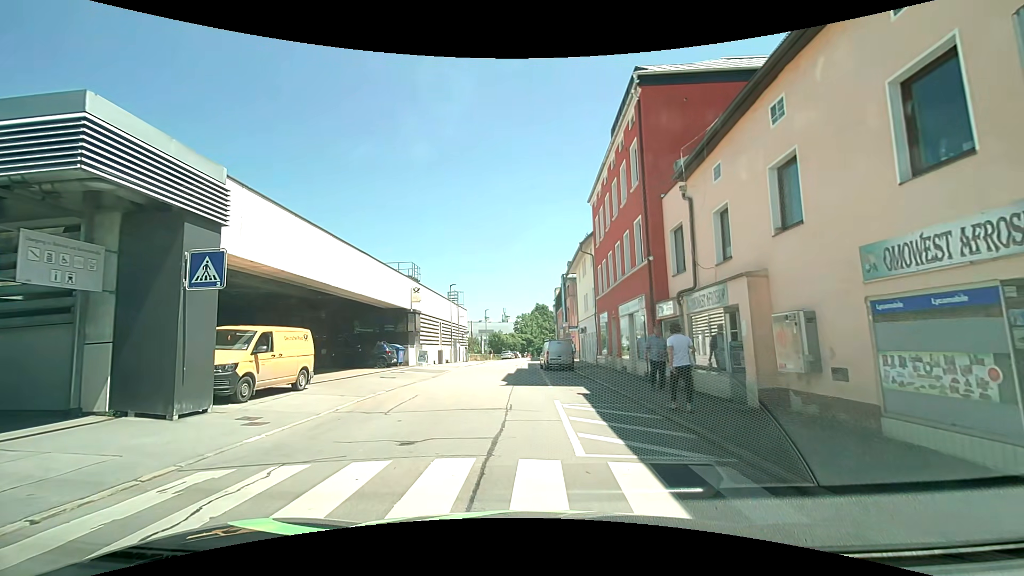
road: residential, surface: asphalt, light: Day
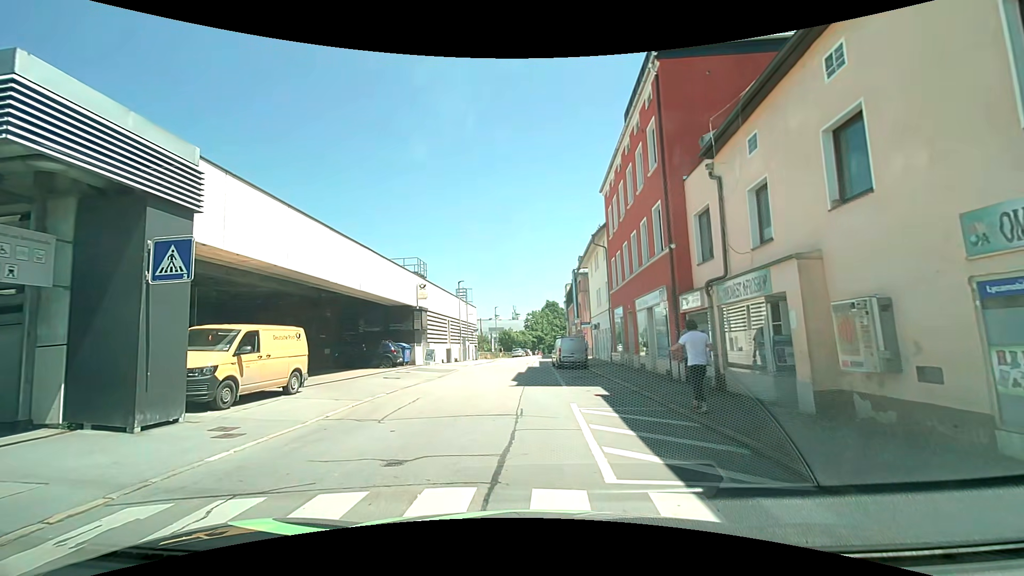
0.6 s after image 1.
(0.0, +1.5) m; -2°
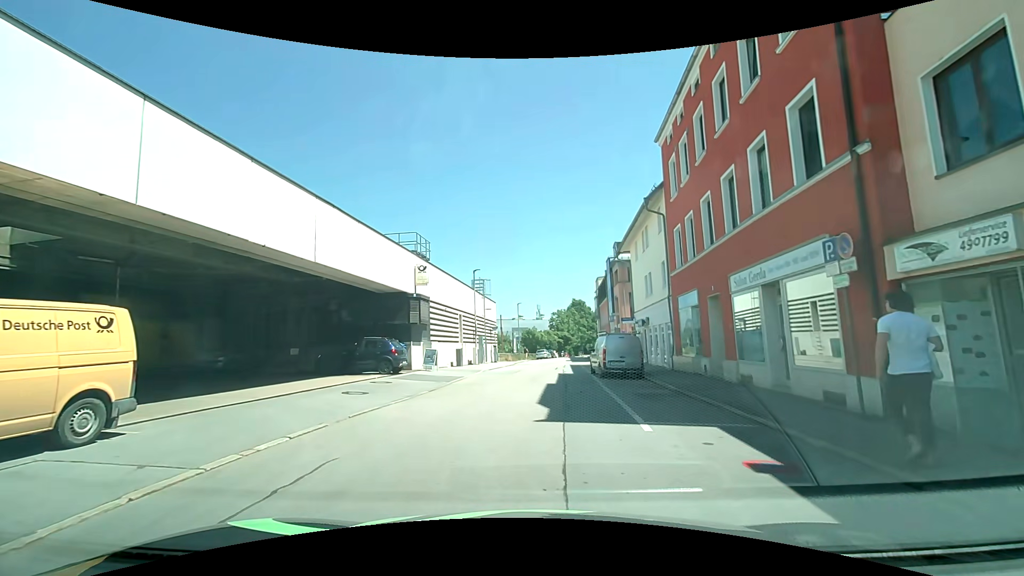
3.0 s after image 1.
(-0.4, +8.1) m; -2°
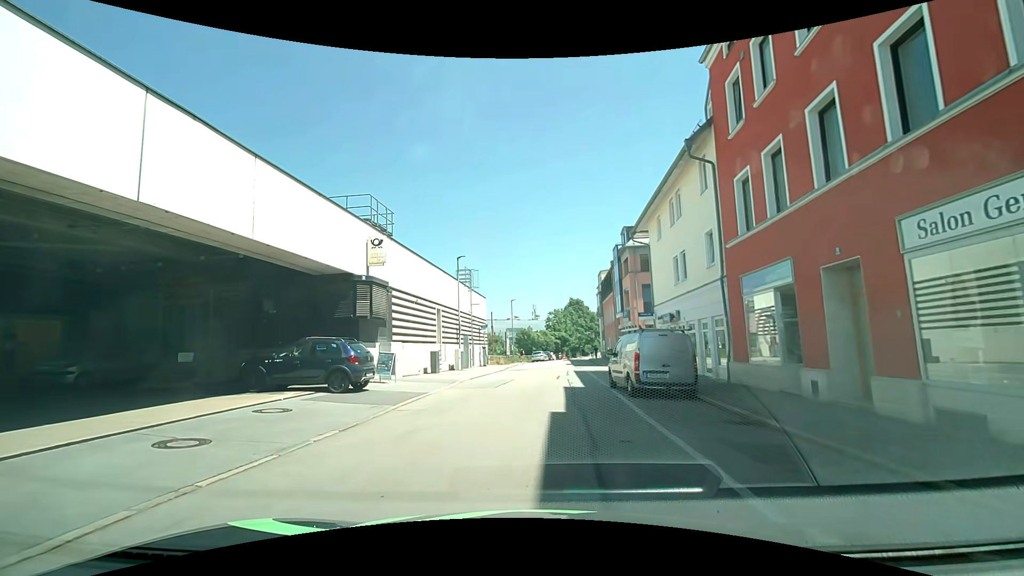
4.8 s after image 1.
(0.0, +7.1) m; 0°
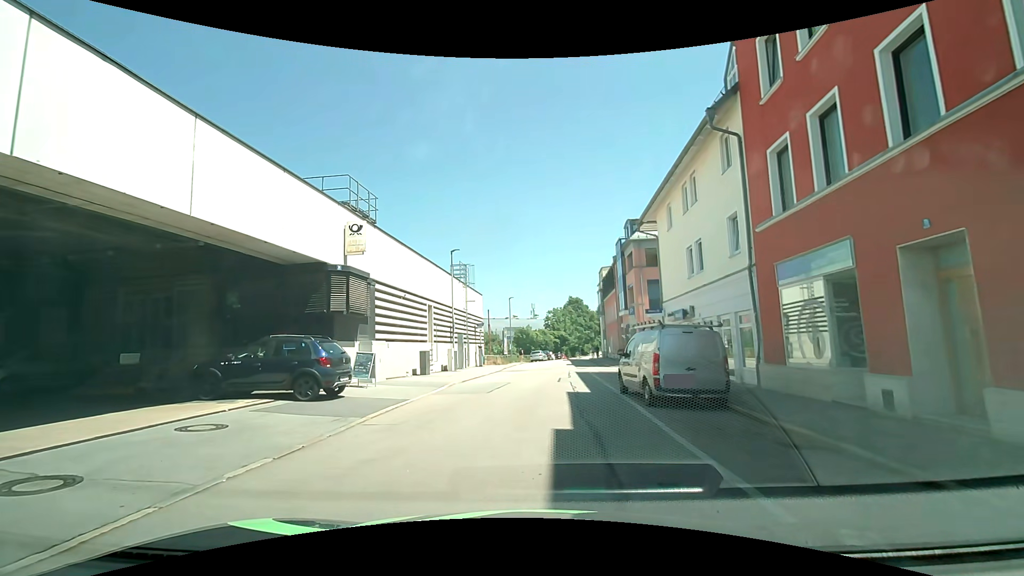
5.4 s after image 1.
(0.0, +2.2) m; +1°
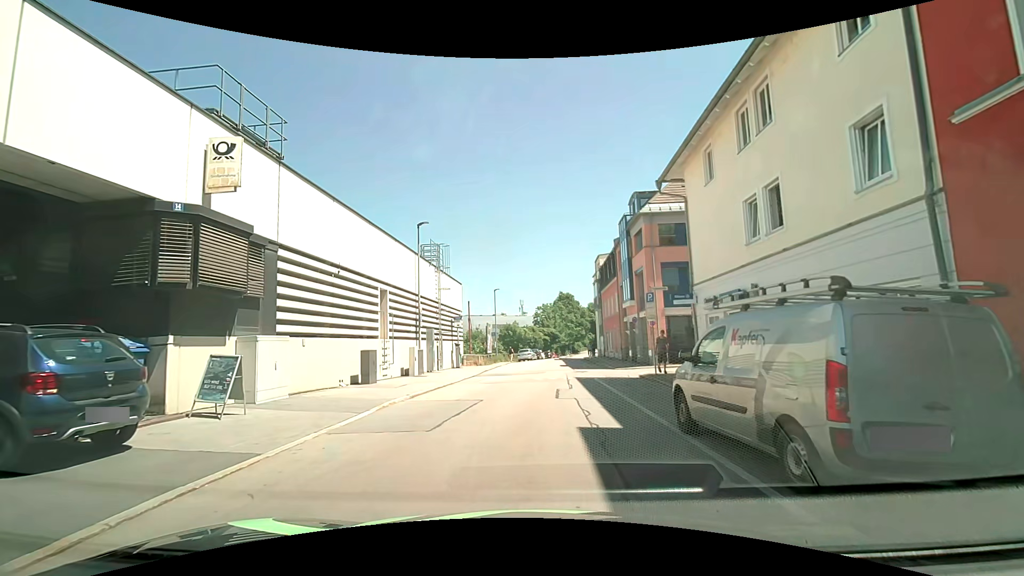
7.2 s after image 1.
(0.0, +7.0) m; +1°
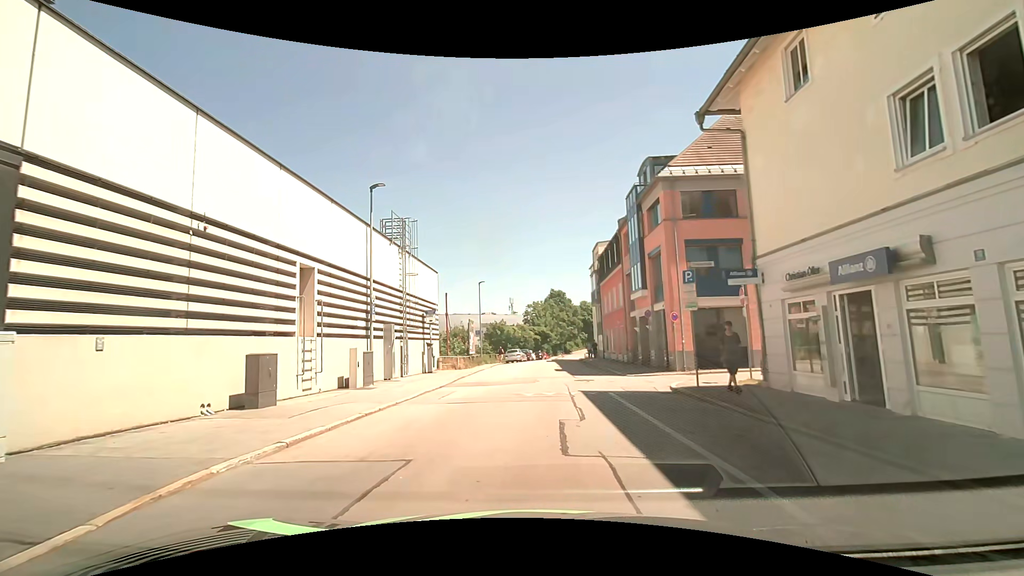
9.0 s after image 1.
(+0.1, +6.4) m; 0°
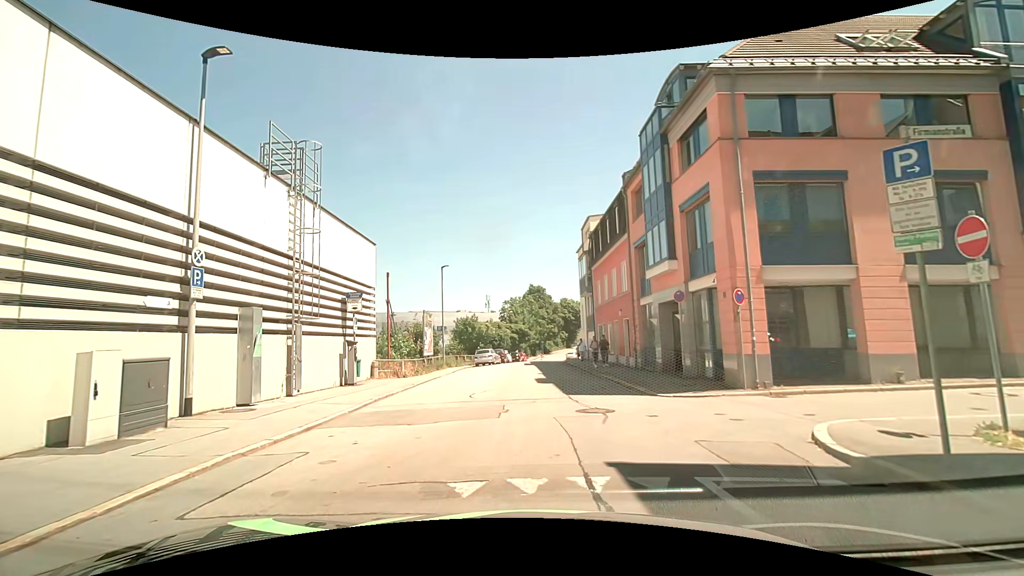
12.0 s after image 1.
(+0.3, +9.4) m; +2°
